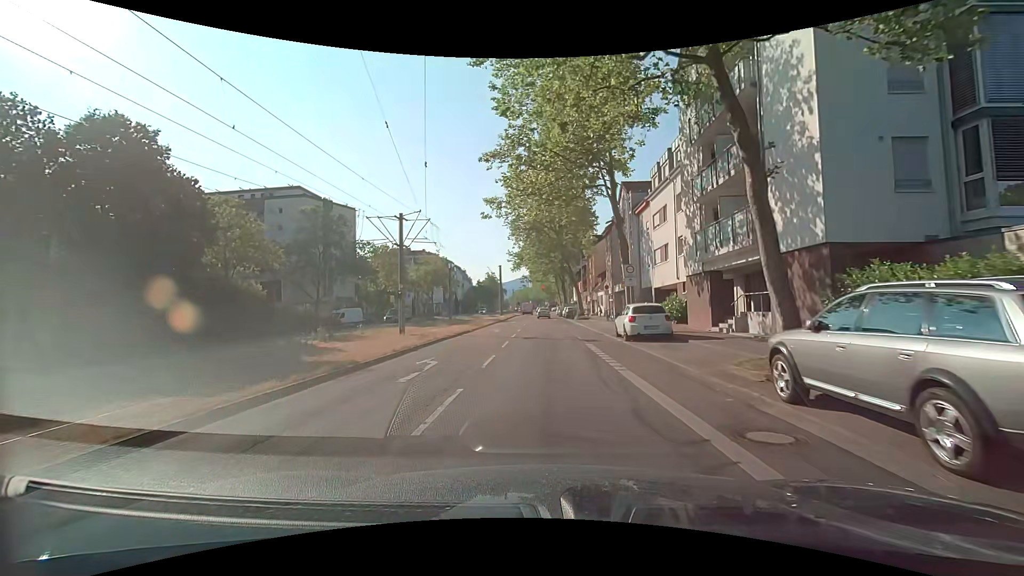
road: tertiary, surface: asphalt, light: Day
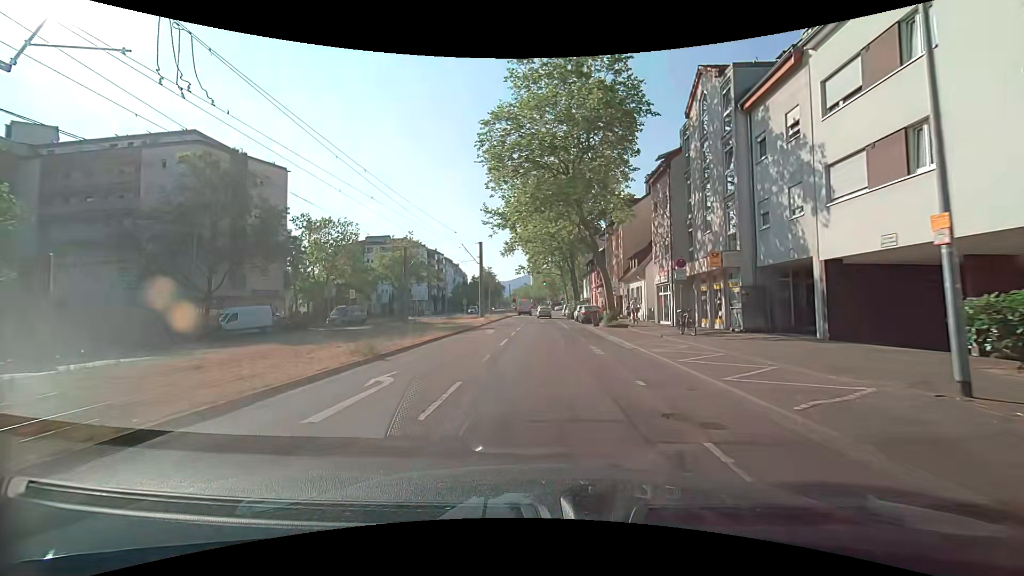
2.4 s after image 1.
(0.0, +23.5) m; 0°
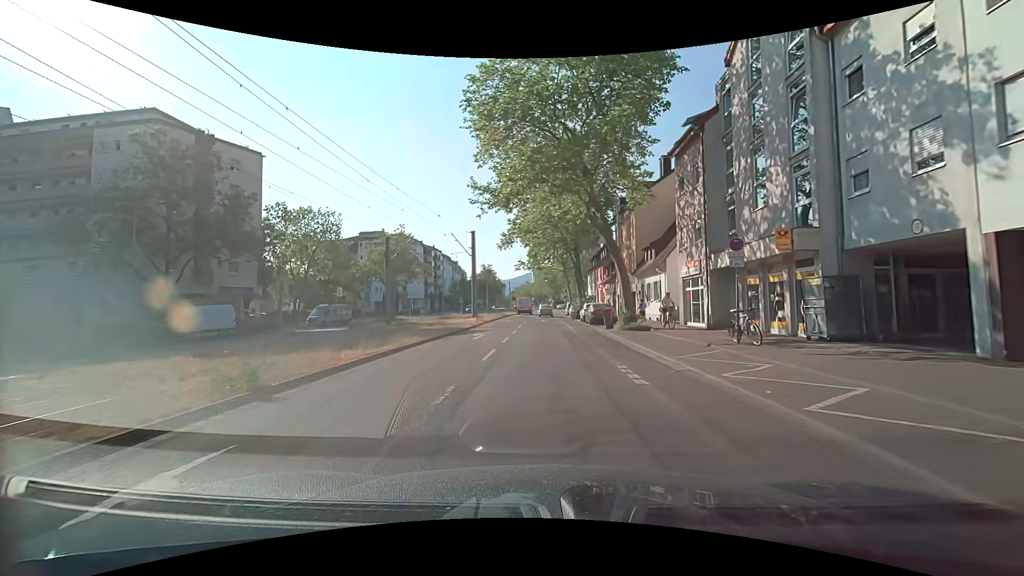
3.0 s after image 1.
(-0.1, +5.8) m; -1°
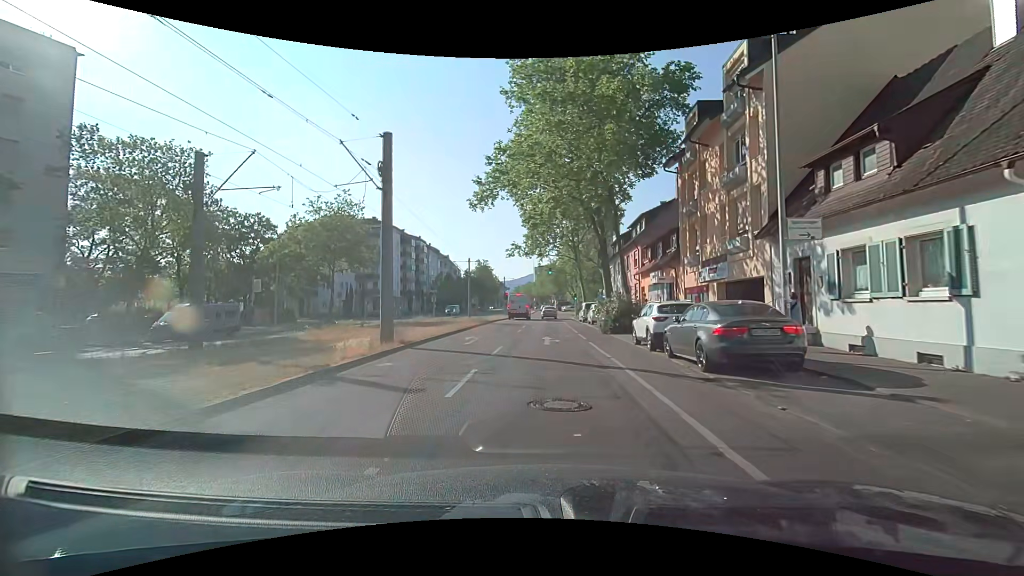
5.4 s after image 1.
(0.0, +23.2) m; 0°
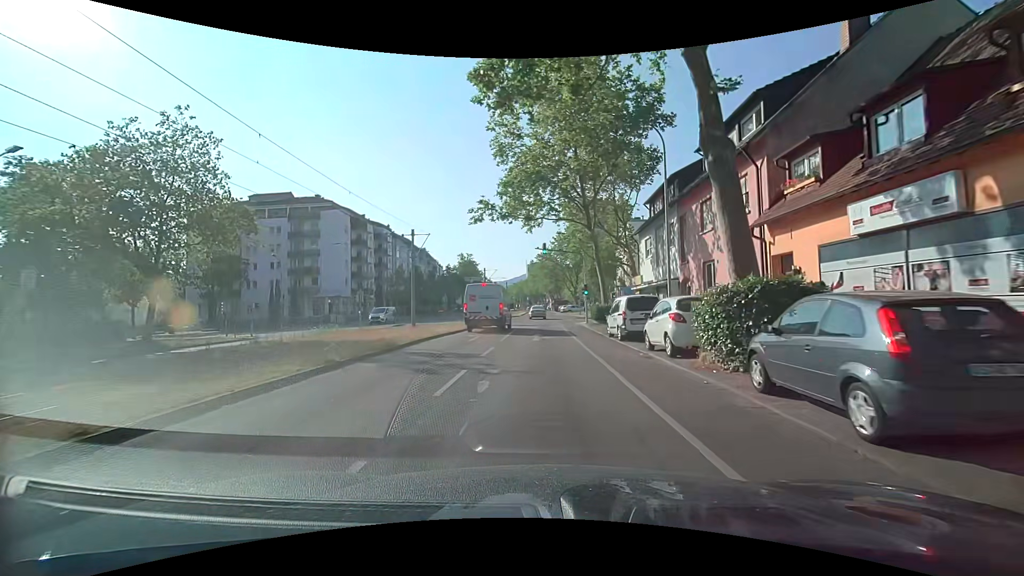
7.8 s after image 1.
(+0.2, +23.9) m; +1°
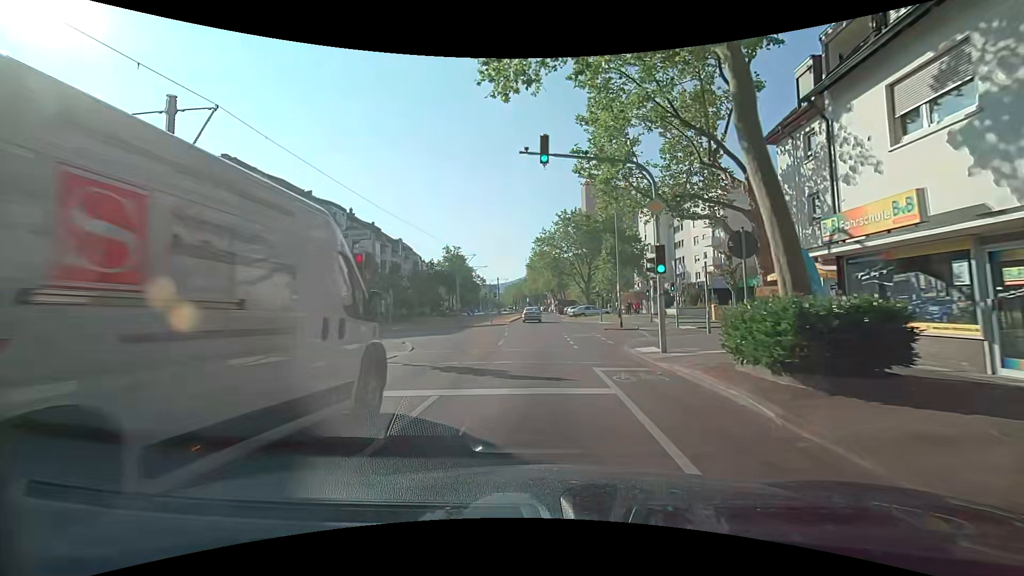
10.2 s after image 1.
(+0.1, +24.9) m; 0°
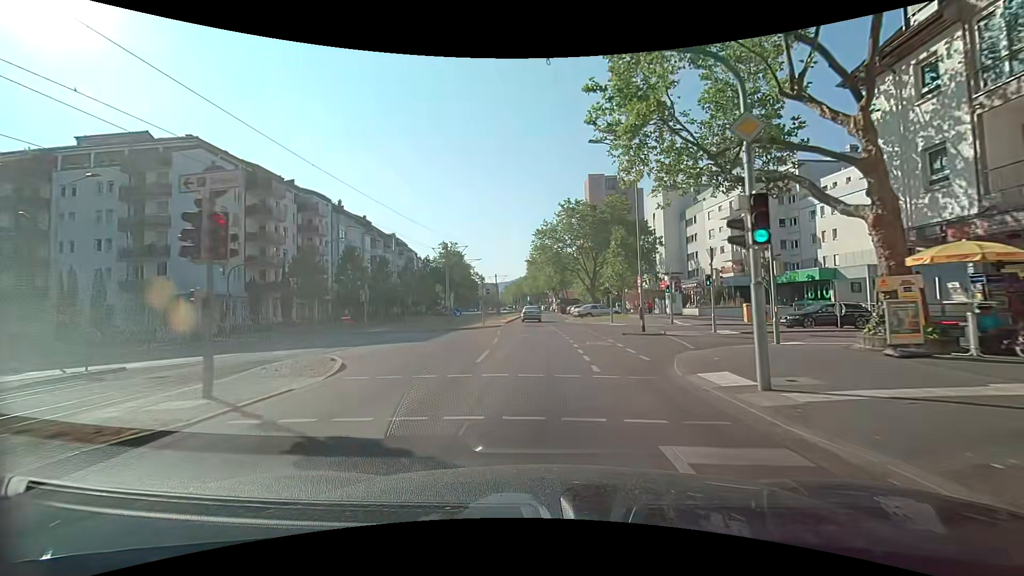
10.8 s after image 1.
(0.0, +6.4) m; 0°
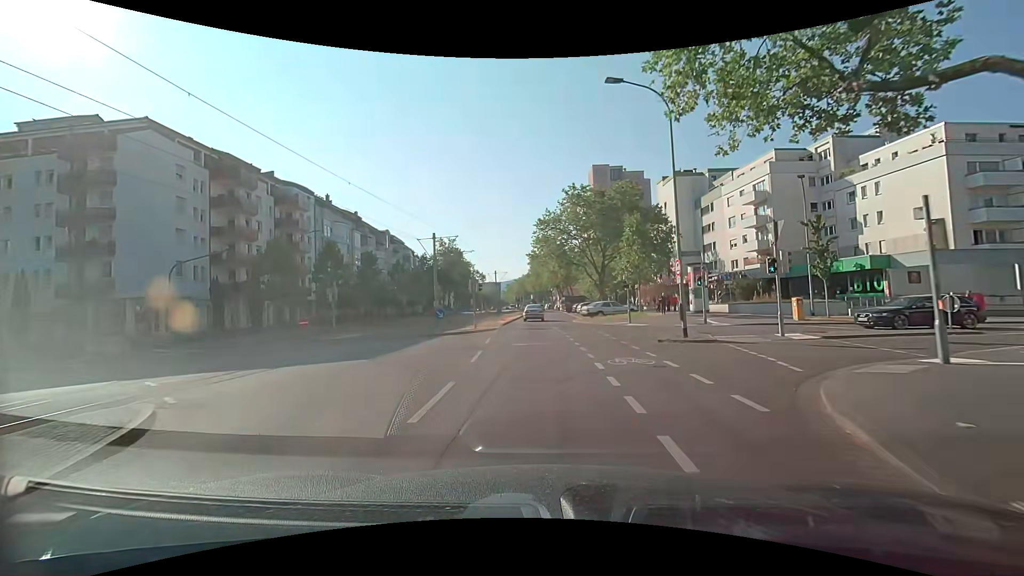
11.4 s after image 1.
(0.0, +6.4) m; 0°
(0, +10) (0, +20) (-1, +30) (-1, +40) (-1, +50) (-1, +60) (-1, +70) (-1, +80) (-1, +90) (-1, +100) m
